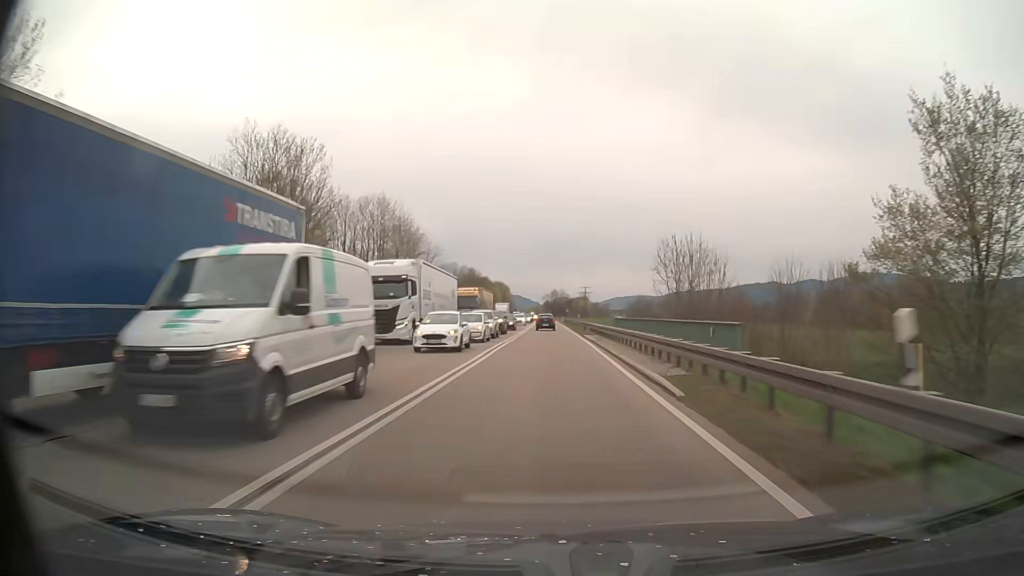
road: trunk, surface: asphalt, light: Day
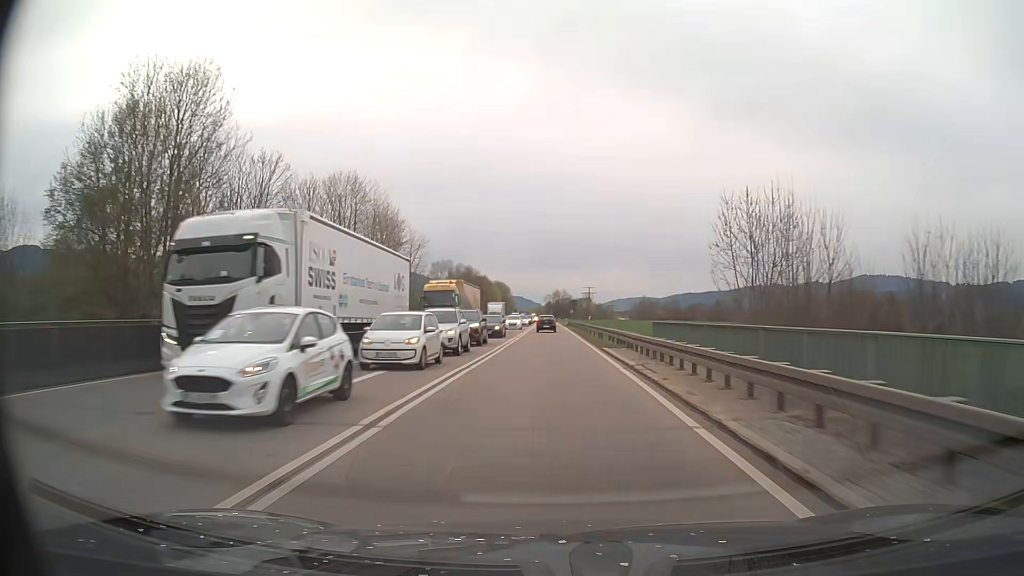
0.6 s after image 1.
(0.0, +15.1) m; 0°
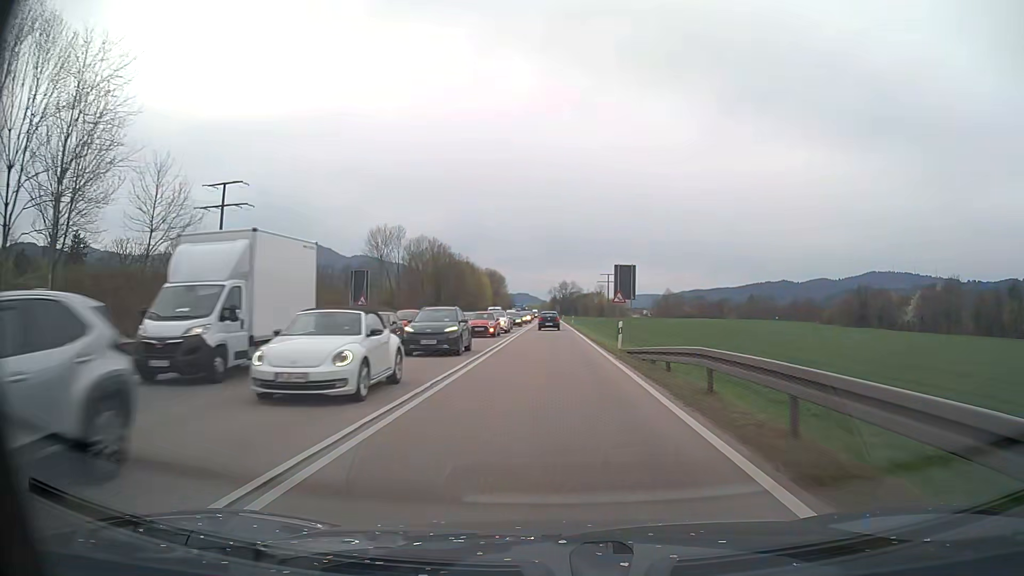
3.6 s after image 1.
(-0.1, +74.9) m; 0°
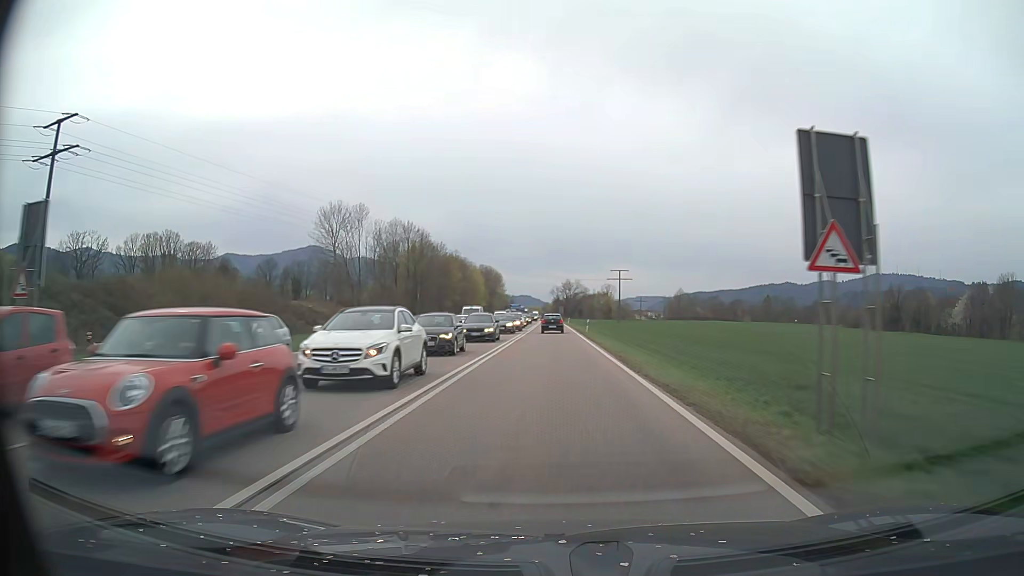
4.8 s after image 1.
(-0.1, +29.4) m; 0°
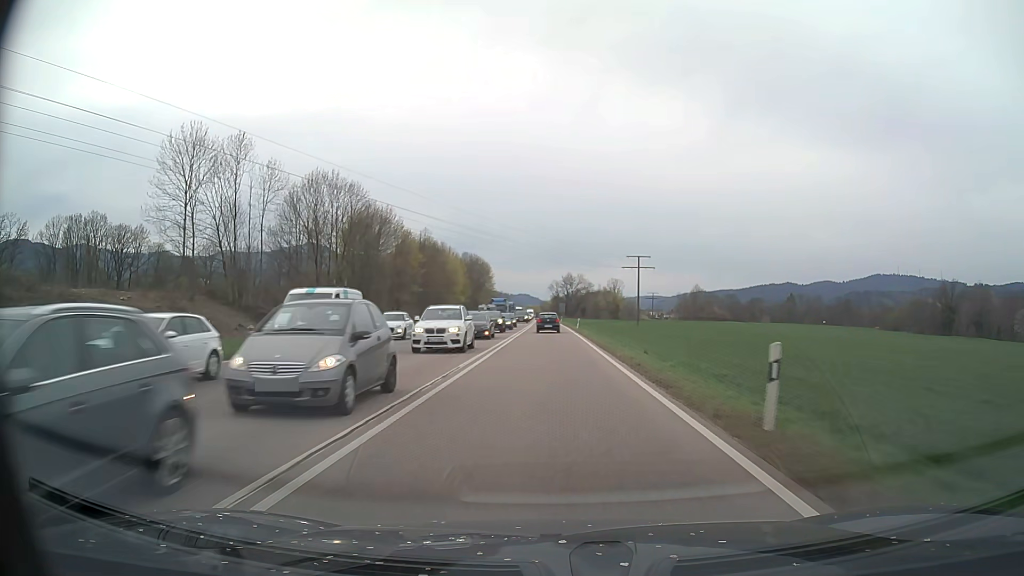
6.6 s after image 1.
(0.0, +43.4) m; 0°
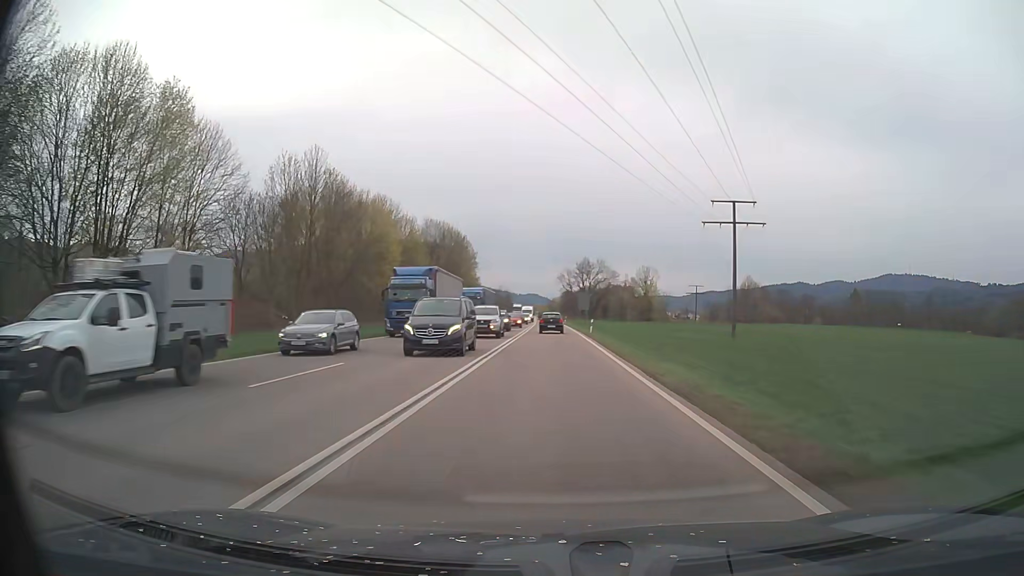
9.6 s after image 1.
(-0.4, +71.6) m; -1°
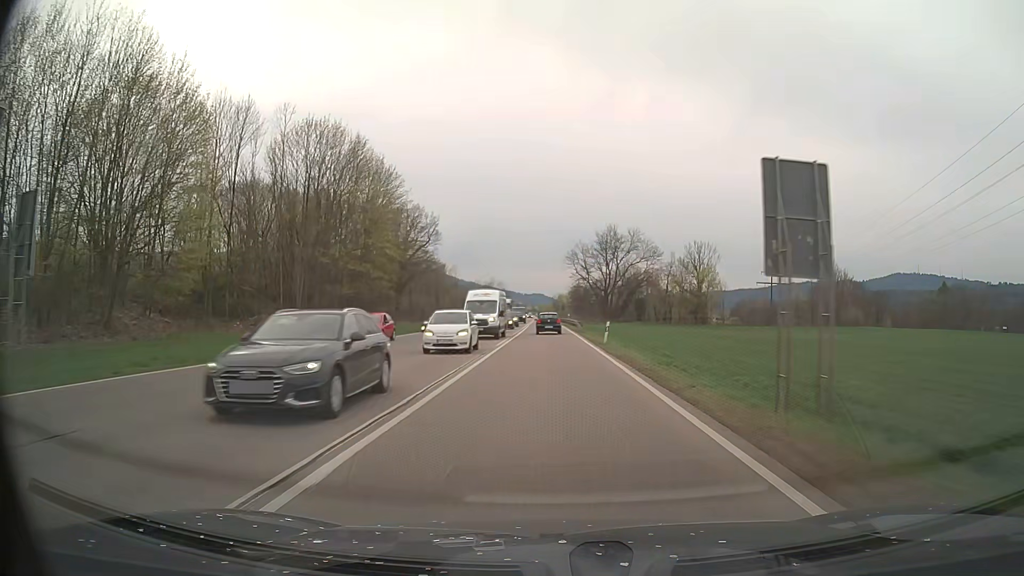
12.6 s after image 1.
(-0.3, +71.5) m; 0°
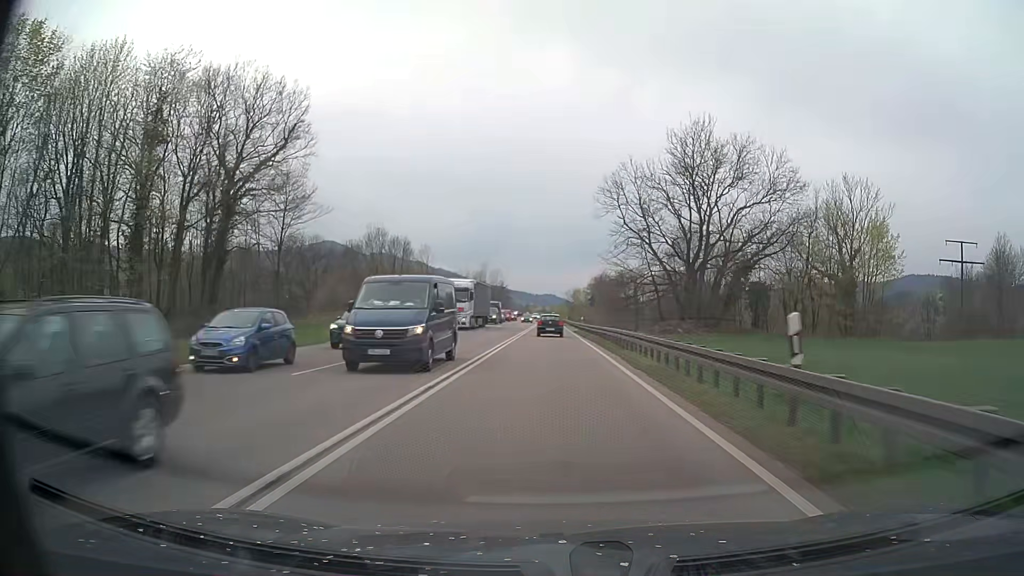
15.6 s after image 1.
(-0.6, +70.6) m; -1°
(0, +10) (0, +20) (0, +30) (0, +40) (0, +50) (0, +60) (0, +70) (0, +80) (0, +90) (0, +100) m
